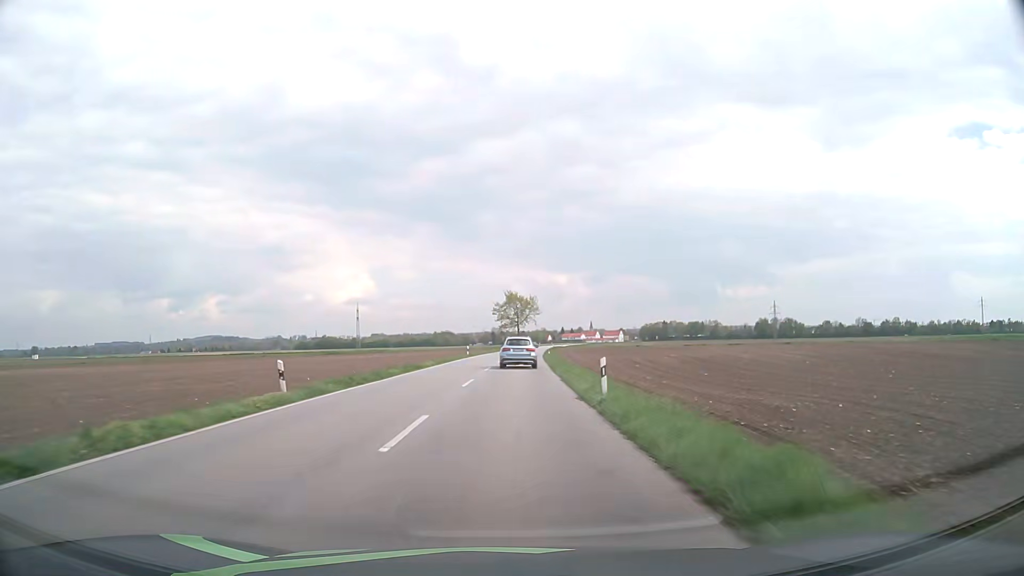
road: secondary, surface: asphalt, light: Day
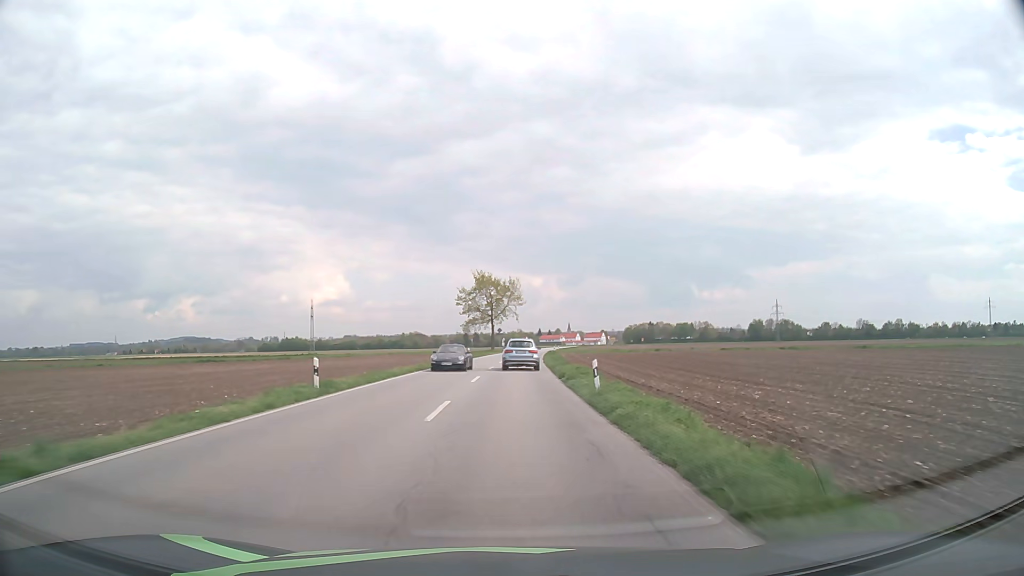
(+0.7, +44.9) m; +2°
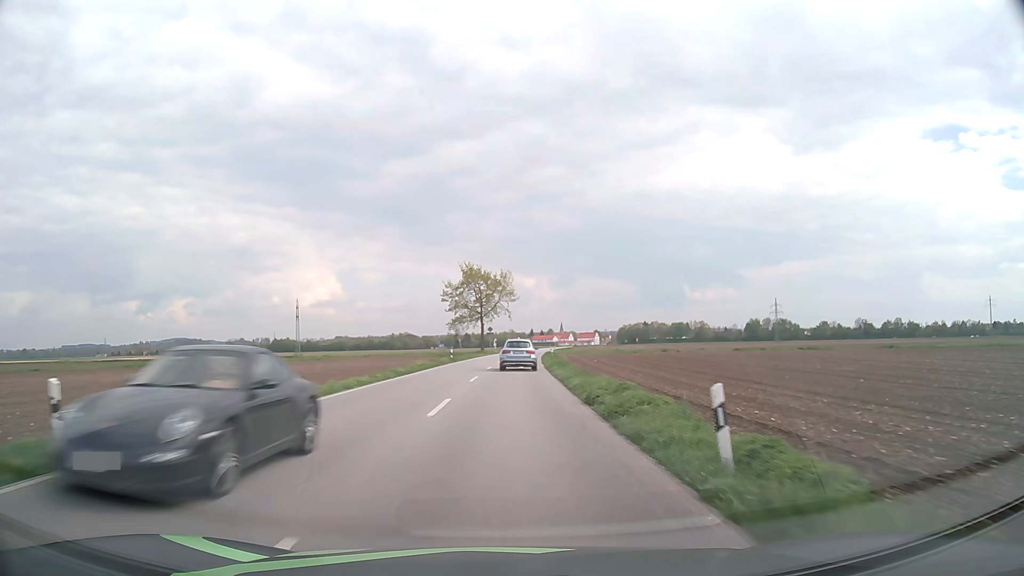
(+0.1, +11.2) m; +1°
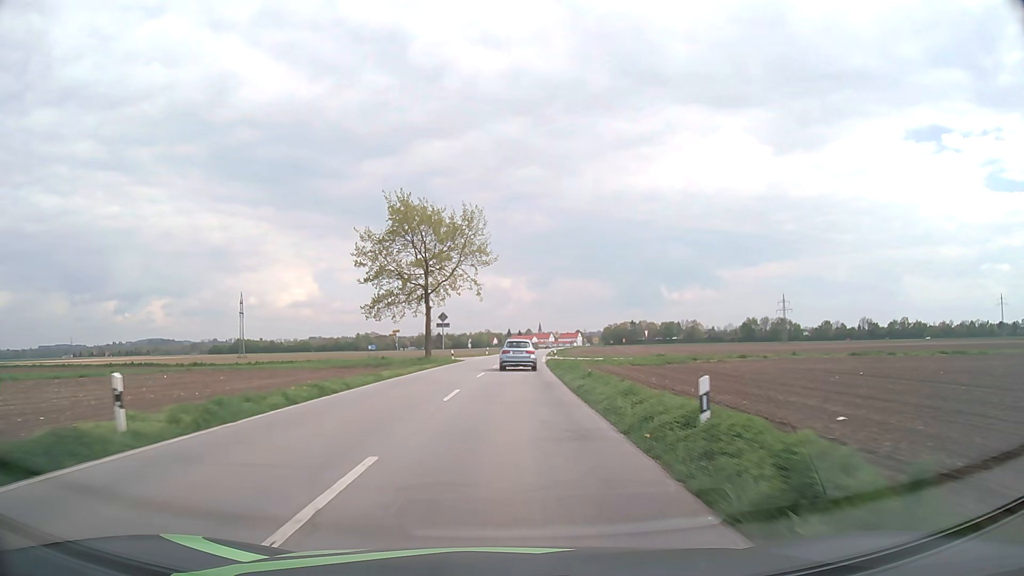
(+0.7, +44.7) m; +2°
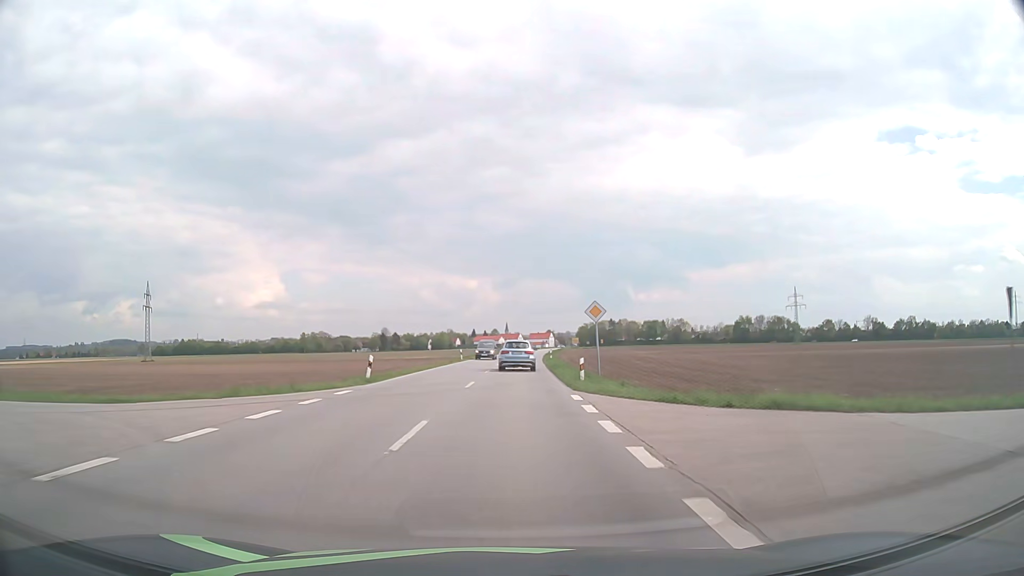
(+1.4, +55.8) m; +3°
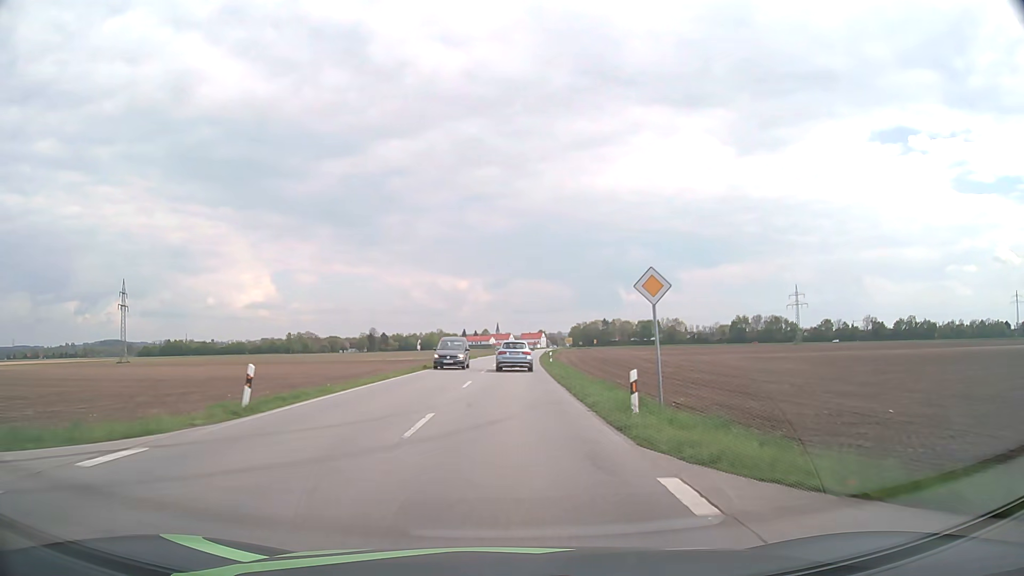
(+0.1, +11.2) m; +1°
(0, +10) (0, +20) (0, +30) (+1, +40) (+1, +50) (+1, +60) (+2, +70) (+2, +80) (+3, +90) (+3, +100) m
